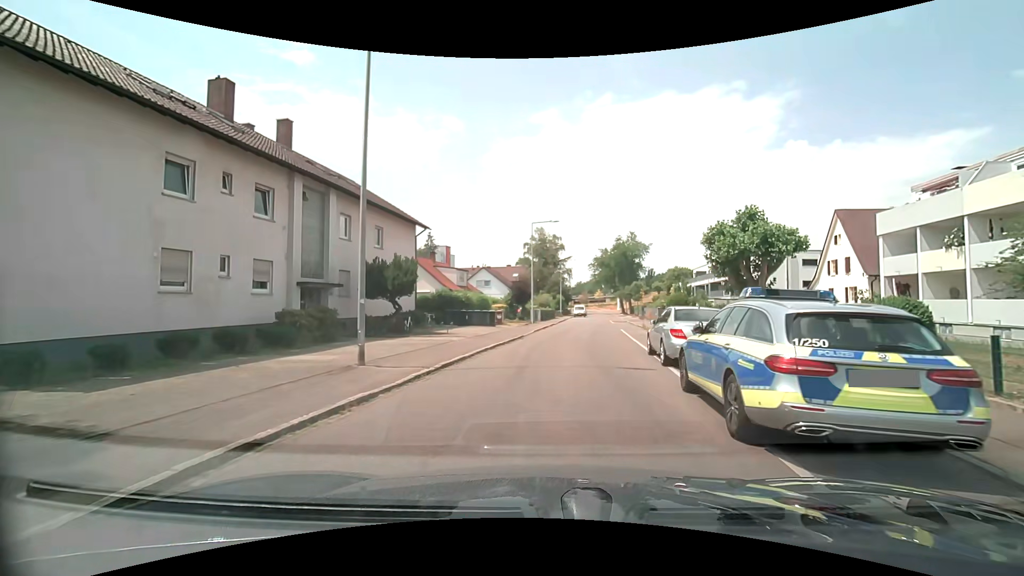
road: residential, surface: asphalt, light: Day
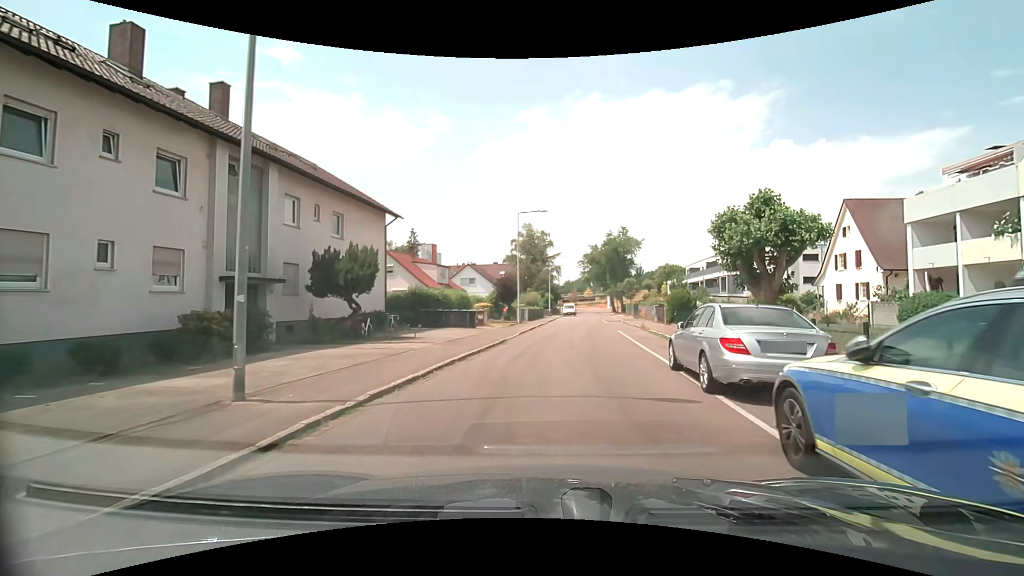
(0.0, +4.0) m; 0°
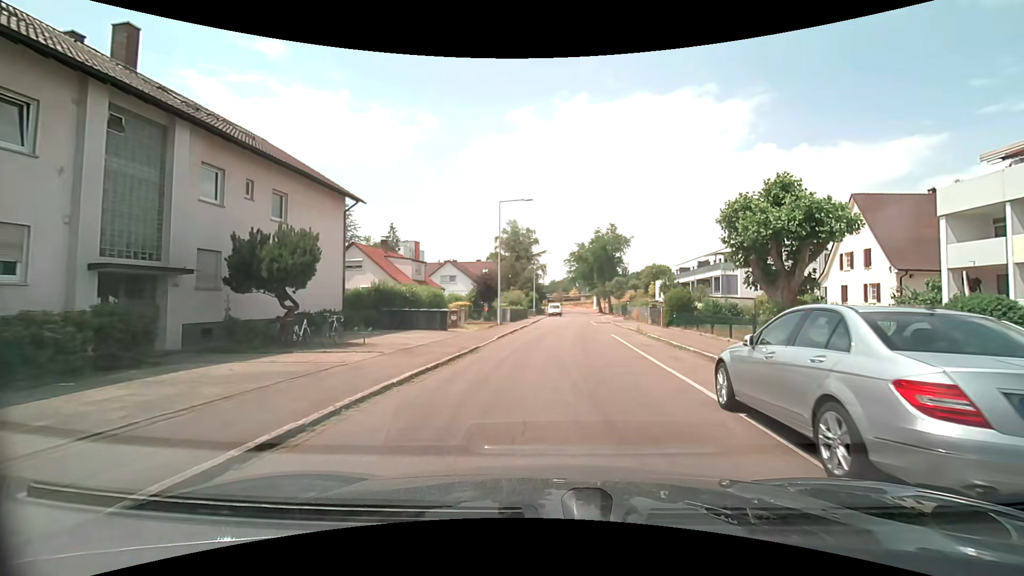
(+0.1, +4.1) m; +3°
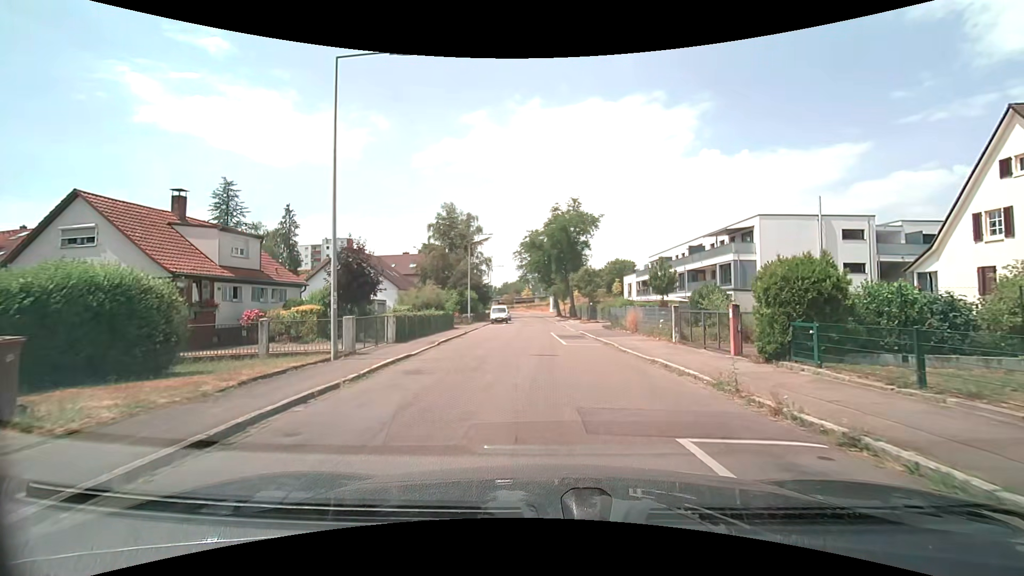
(+1.1, +20.6) m; +5°
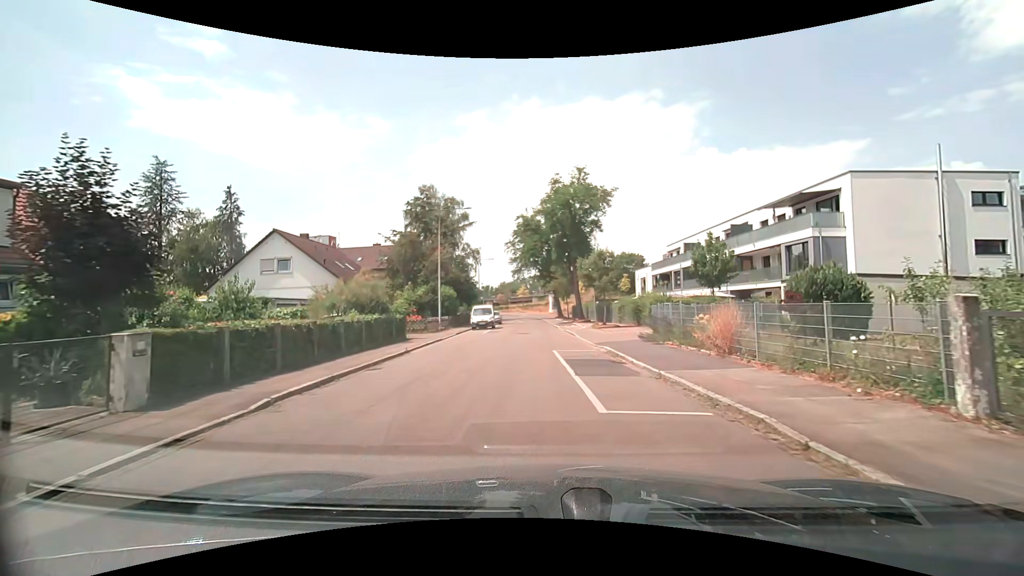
(0.0, +13.1) m; 0°
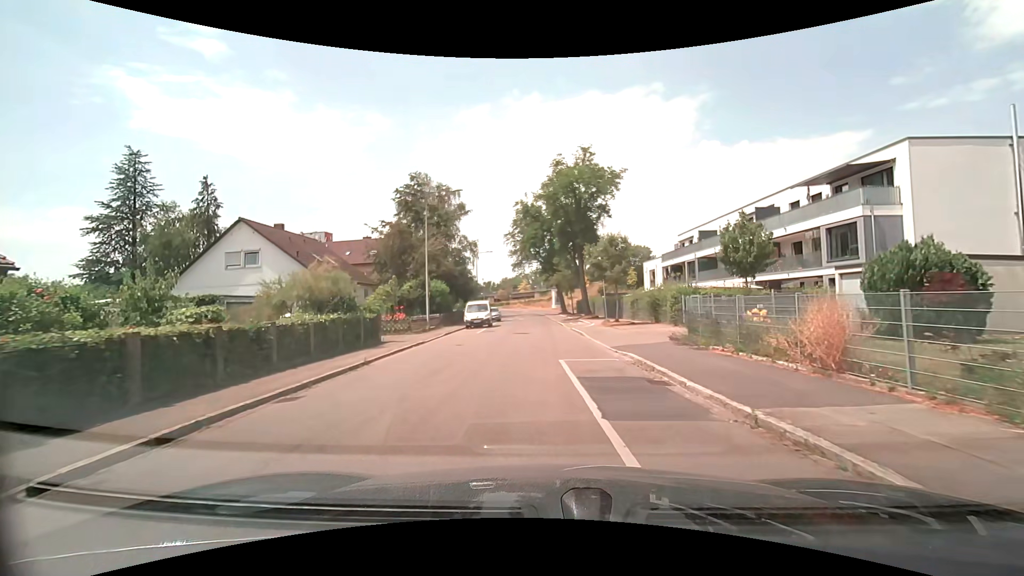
(0.0, +4.5) m; -1°
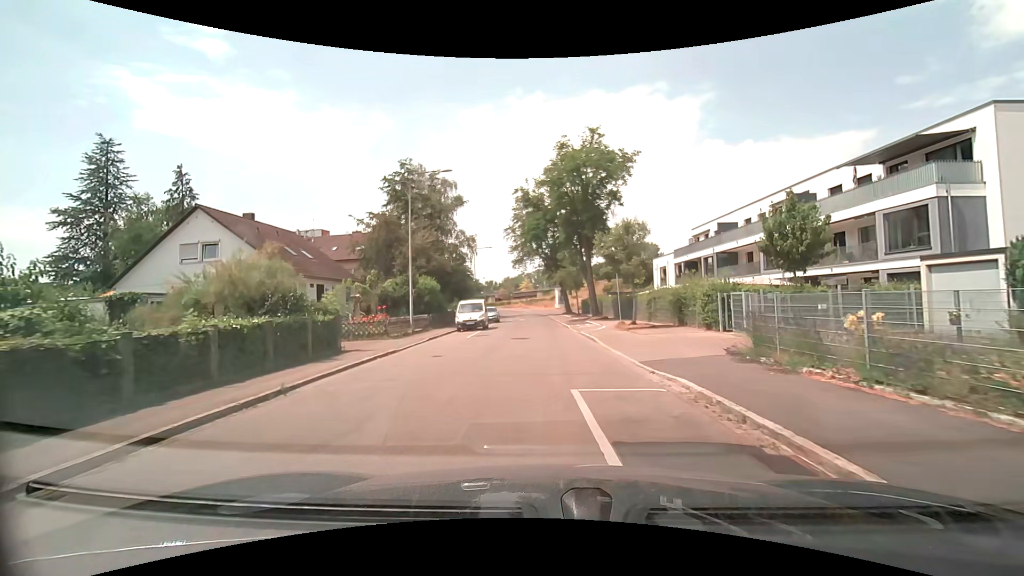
(0.0, +4.5) m; 0°
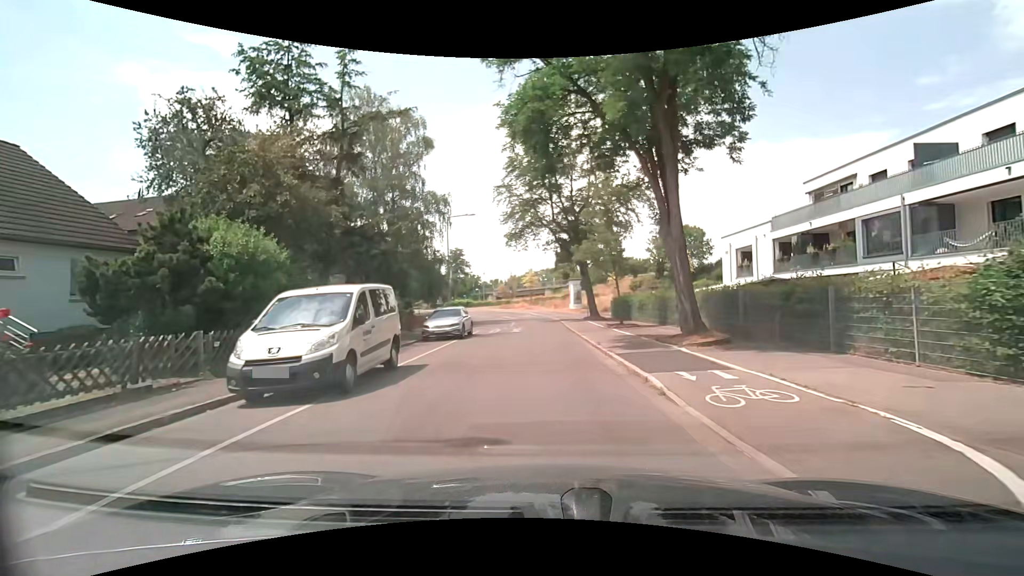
(-0.2, +22.6) m; -1°
(0, +10) (0, +20) (0, +30) (0, +40) (-1, +50) (-4, +60) (-10, +68) (-18, +74) (-25, +80) (-25, +90) m
